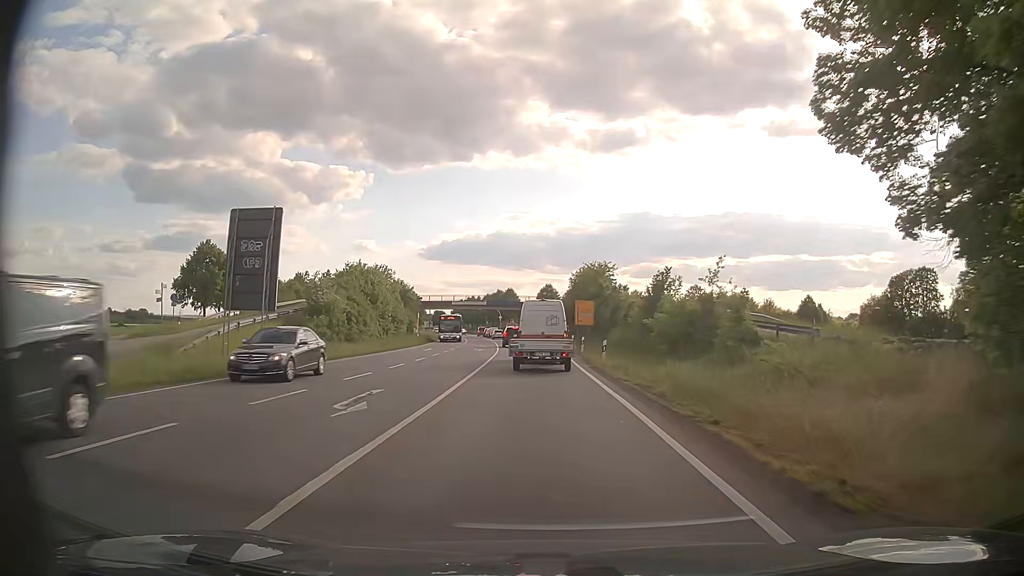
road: primary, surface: asphalt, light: Day
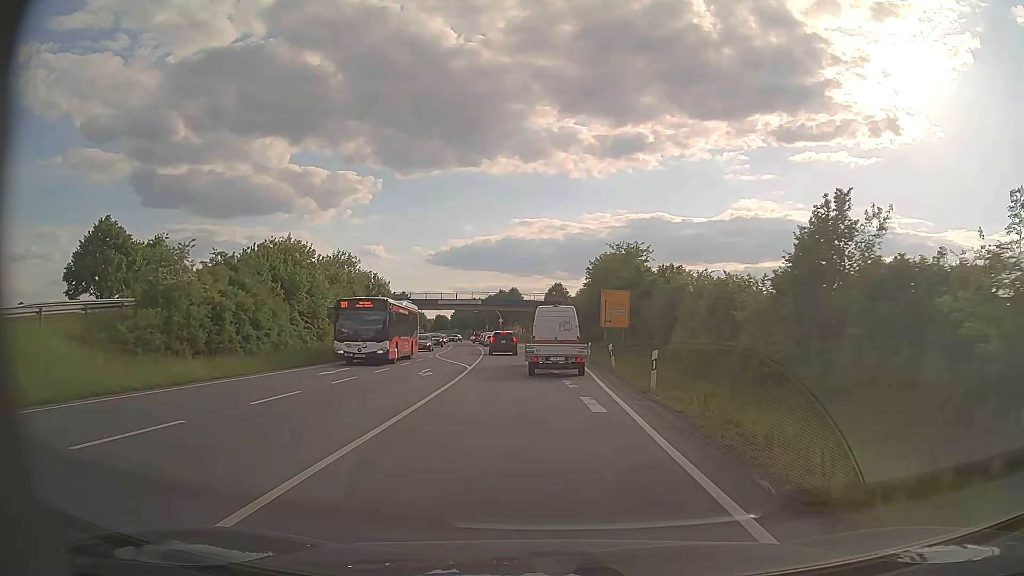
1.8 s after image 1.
(0.0, +23.6) m; 0°
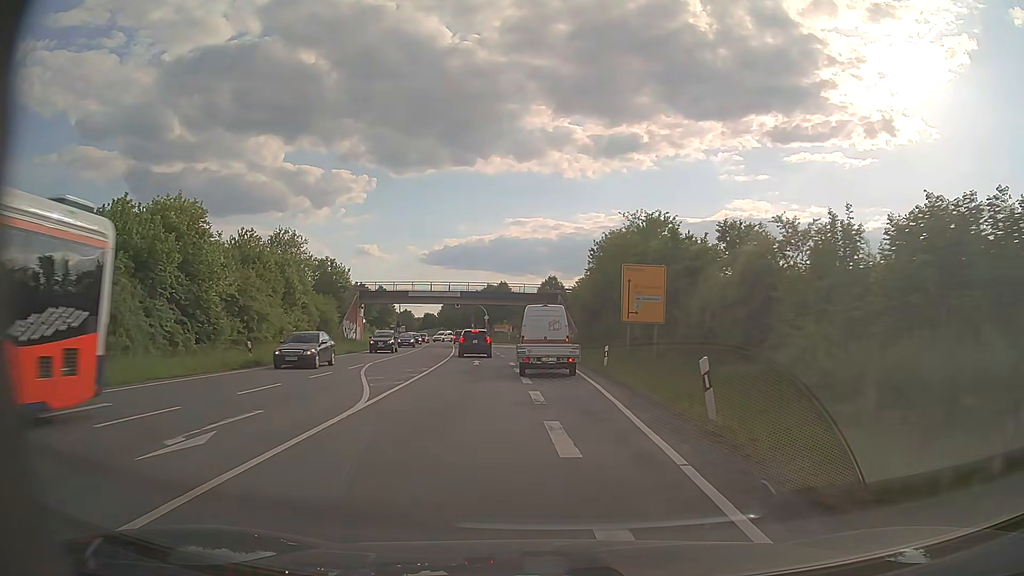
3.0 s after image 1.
(+0.1, +16.3) m; +1°
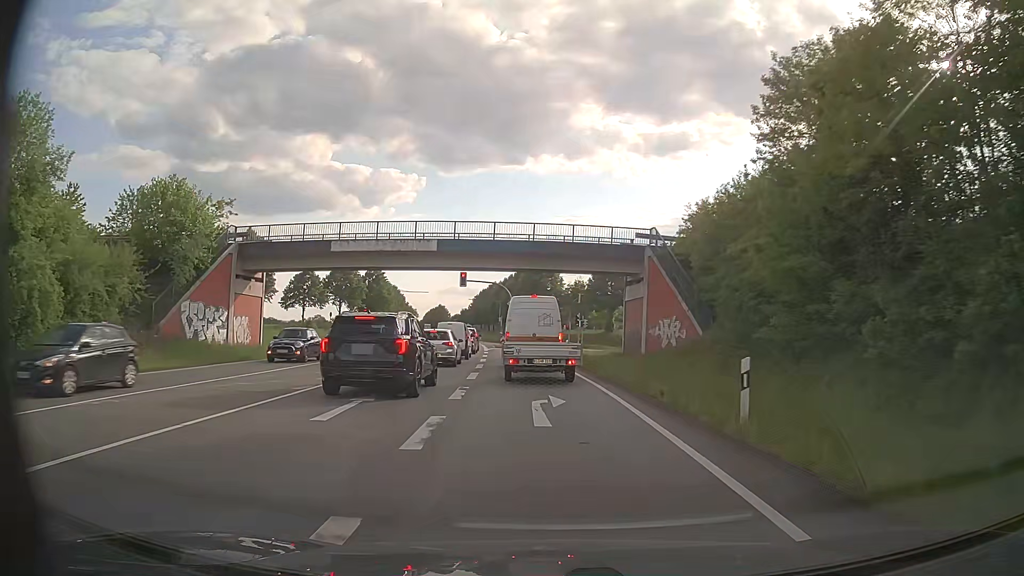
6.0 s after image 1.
(-1.1, +41.9) m; -4°
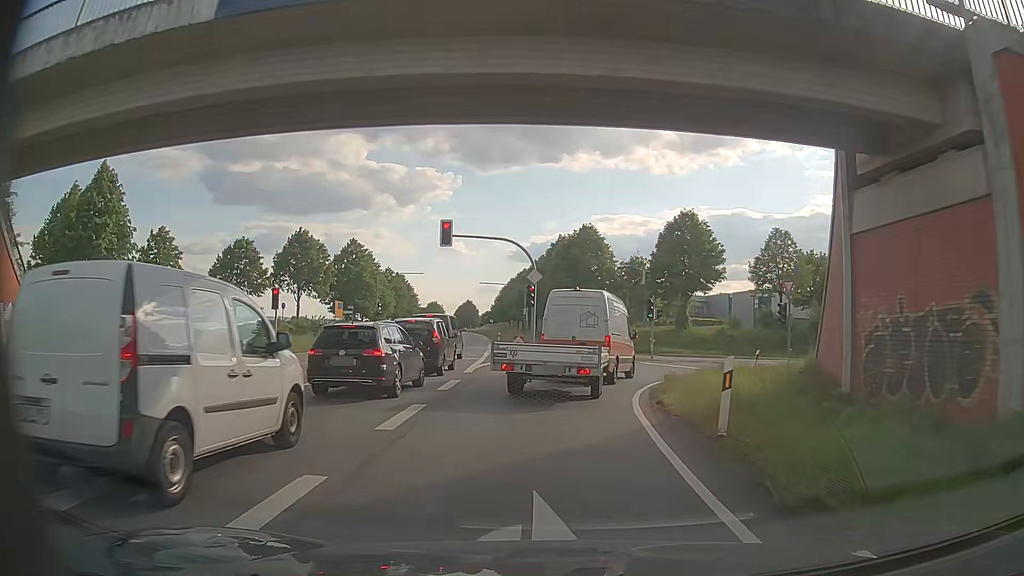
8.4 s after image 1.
(-0.6, +28.5) m; -3°
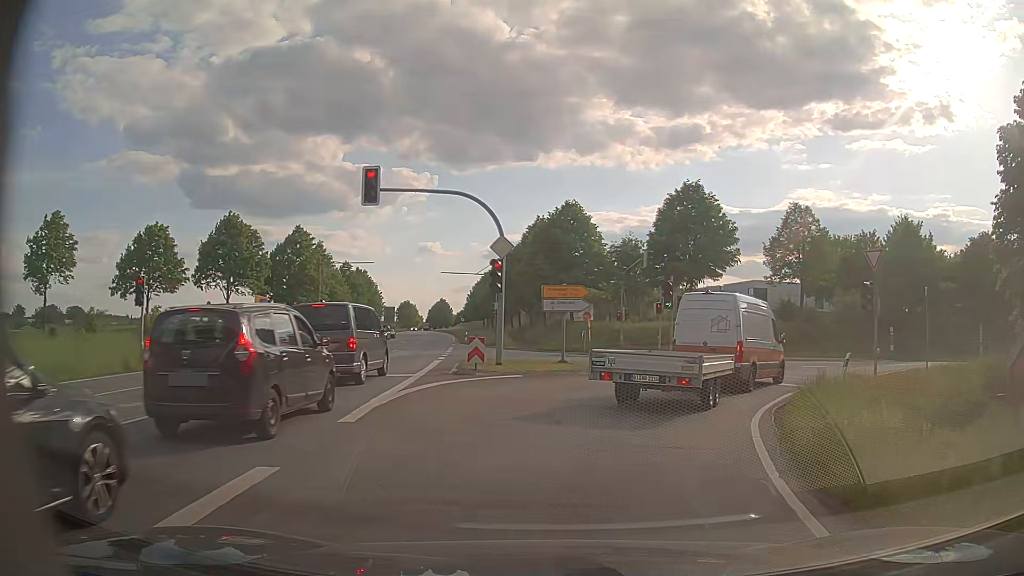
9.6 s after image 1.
(-0.1, +11.5) m; 0°
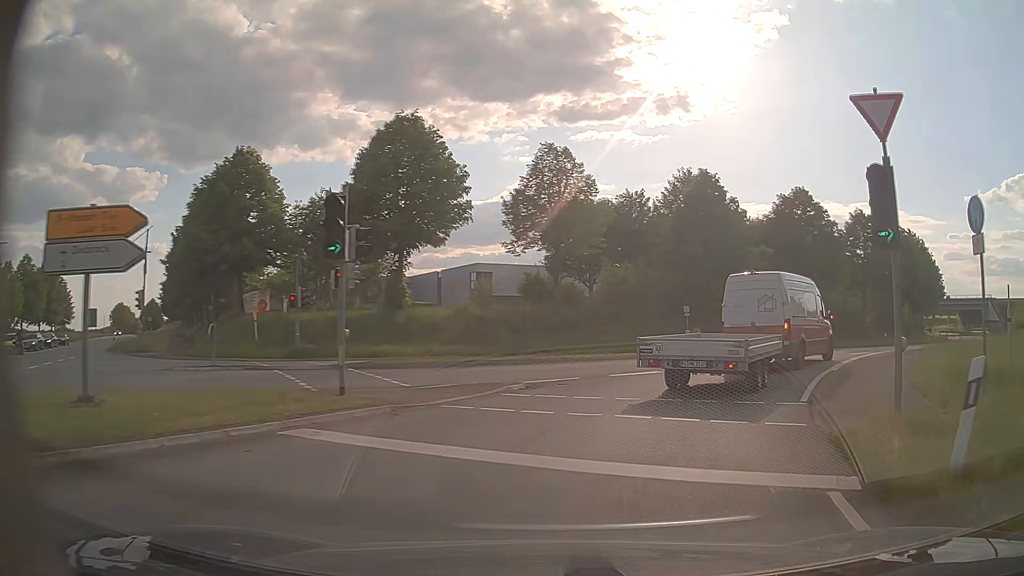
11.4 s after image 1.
(+3.2, +16.0) m; +24°
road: primary_link
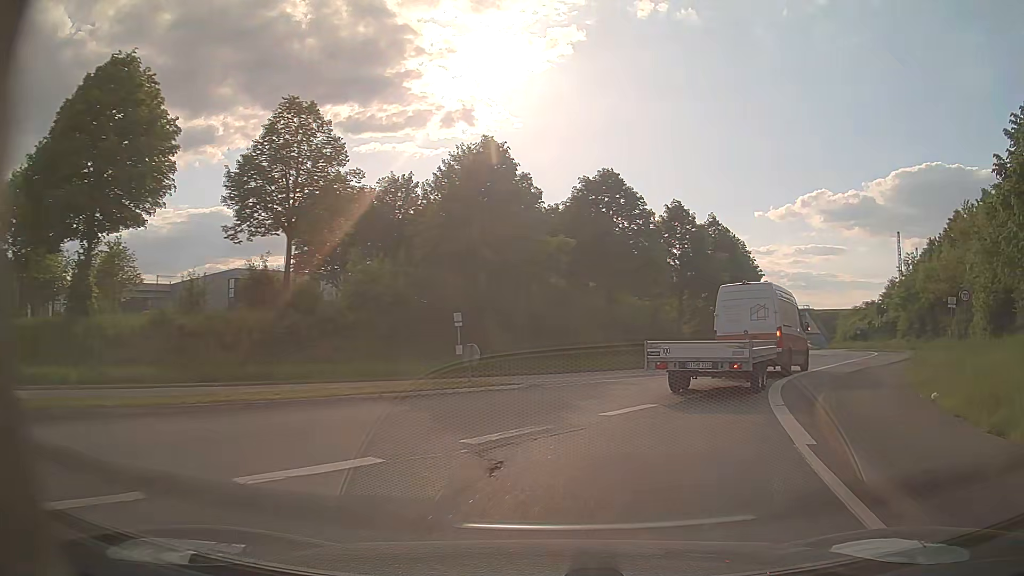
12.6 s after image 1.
(+1.8, +11.0) m; +19°
(+1, +10) (+5, +19) (+11, +28) (+16, +36) (+21, +45) (+26, +54) (+29, +63) (+32, +72) (+34, +82) (+35, +92) m
